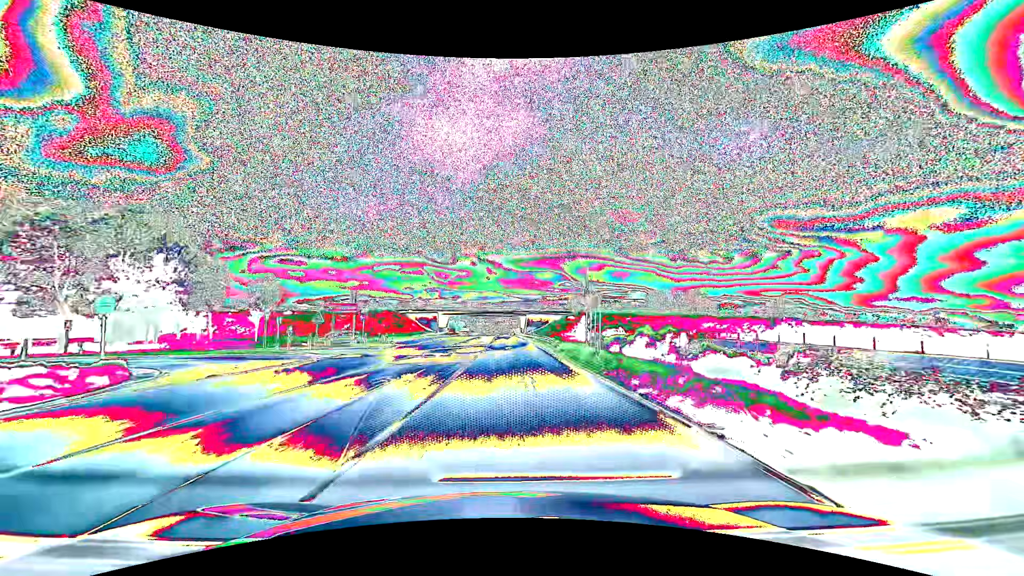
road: primary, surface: asphalt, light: Day
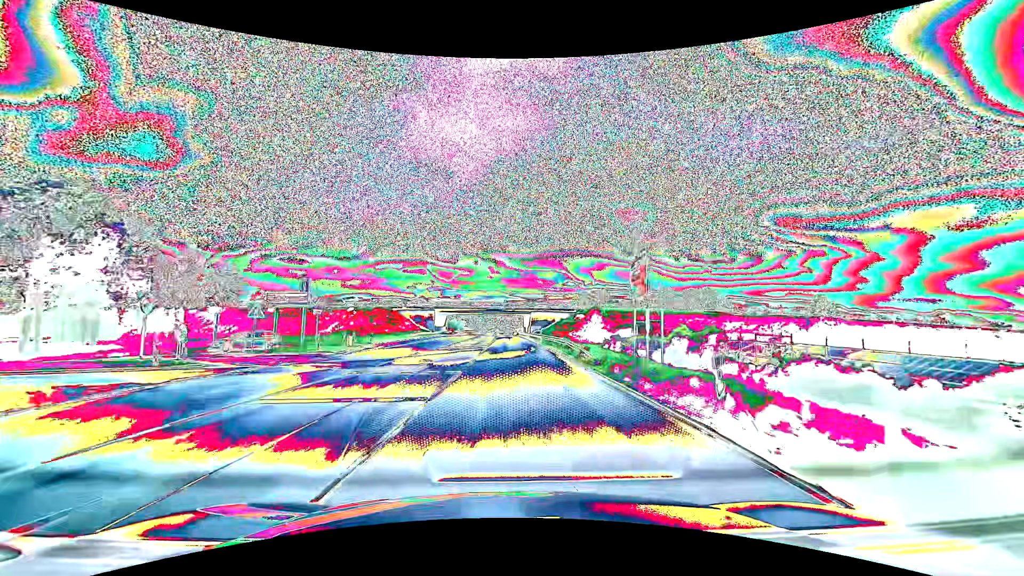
(0.0, +10.8) m; 0°
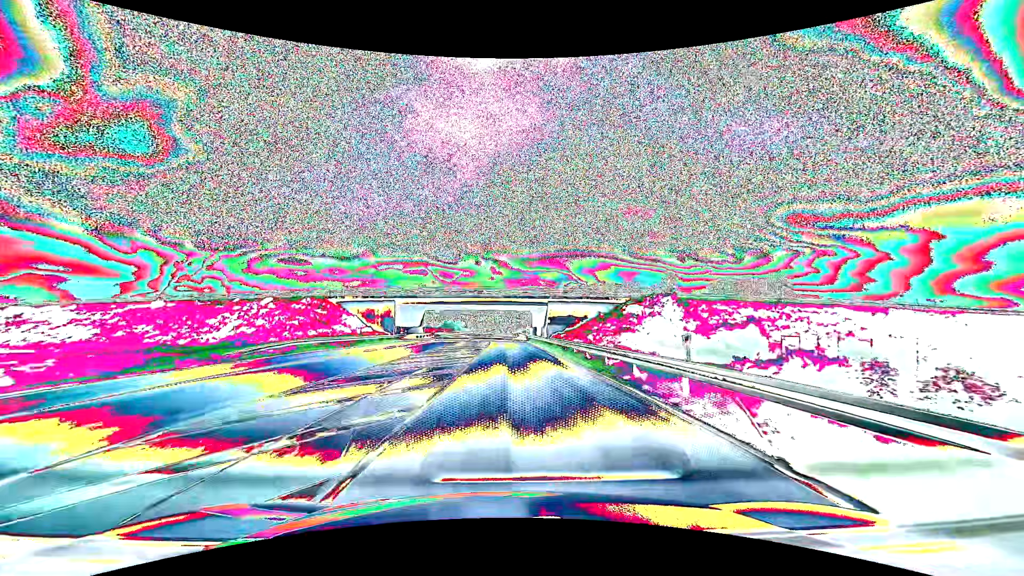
(-0.1, +43.0) m; 0°
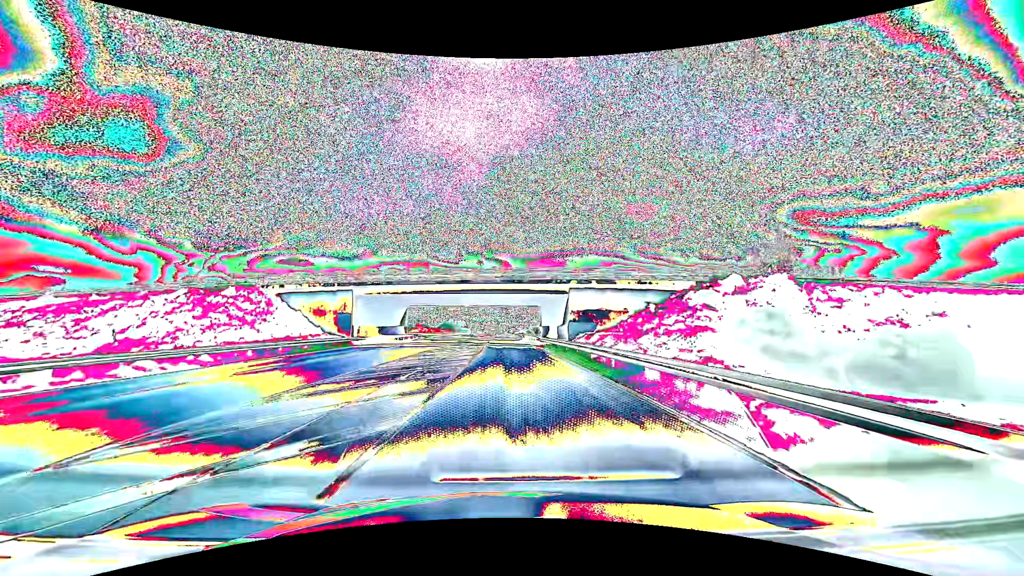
(-0.1, +21.5) m; 0°
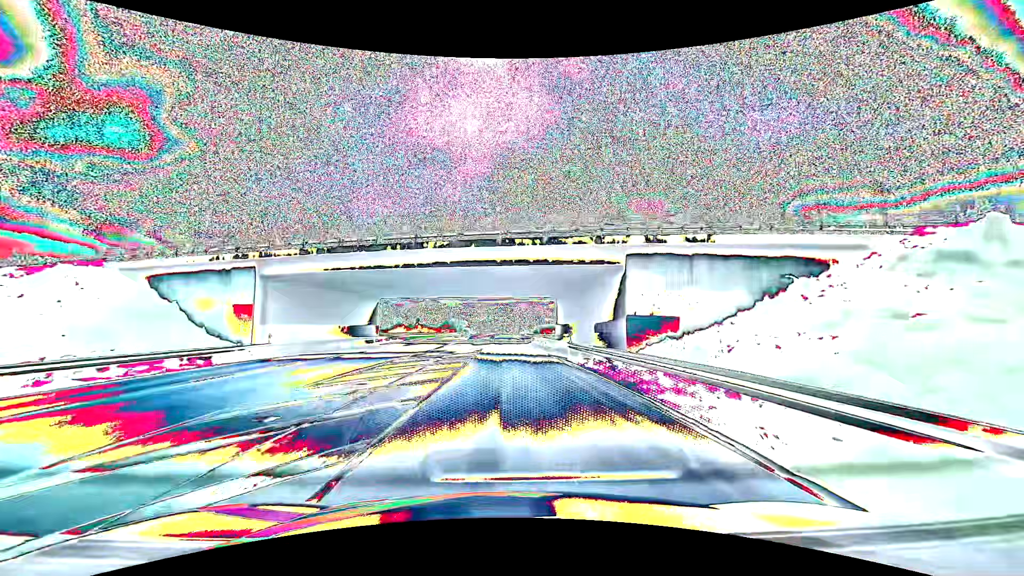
(-0.1, +21.5) m; 0°
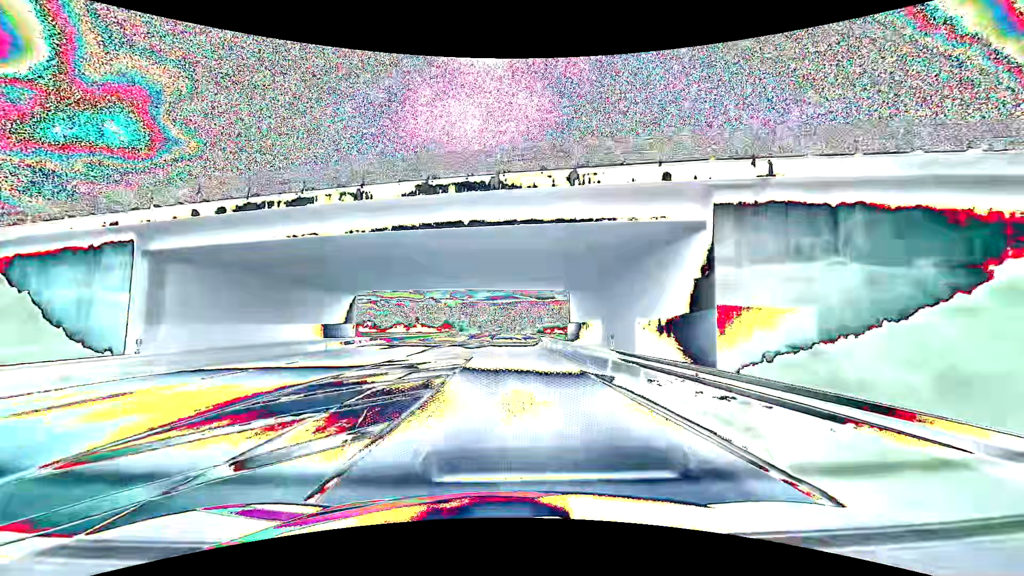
(0.0, +10.7) m; 0°
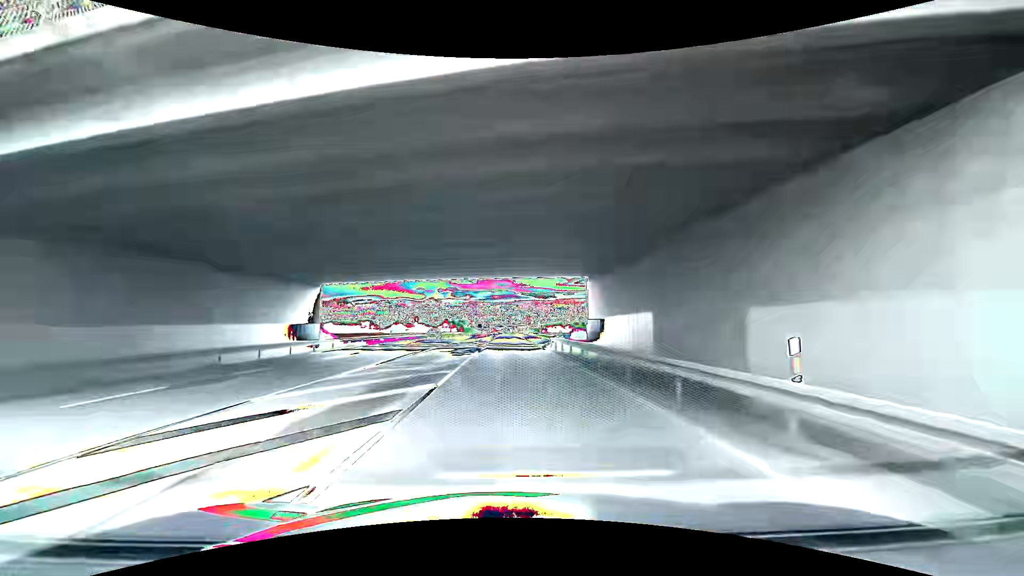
(0.0, +10.7) m; 0°
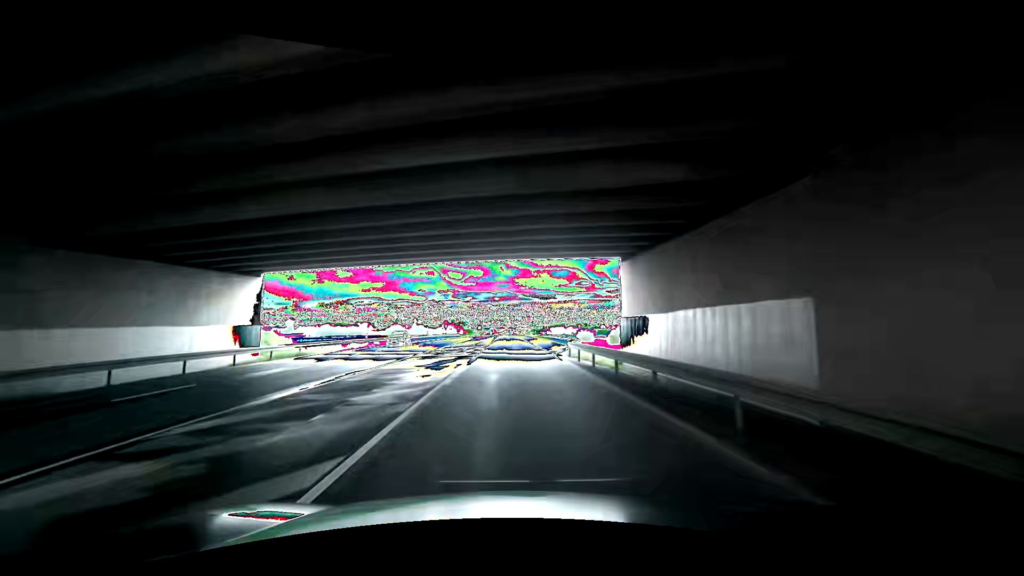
(-0.1, +10.7) m; -2°
(0, +10) (0, +20) (0, +30) (0, +40) (0, +50) (+1, +60) (+1, +70) (+1, +80) (+1, +90) (+1, +100) m
